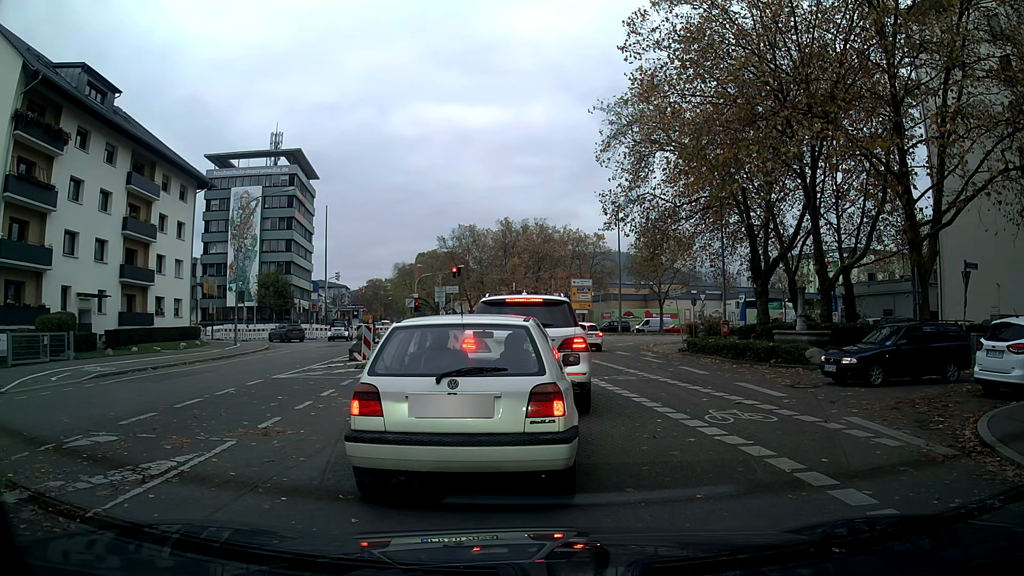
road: tertiary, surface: asphalt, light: Day
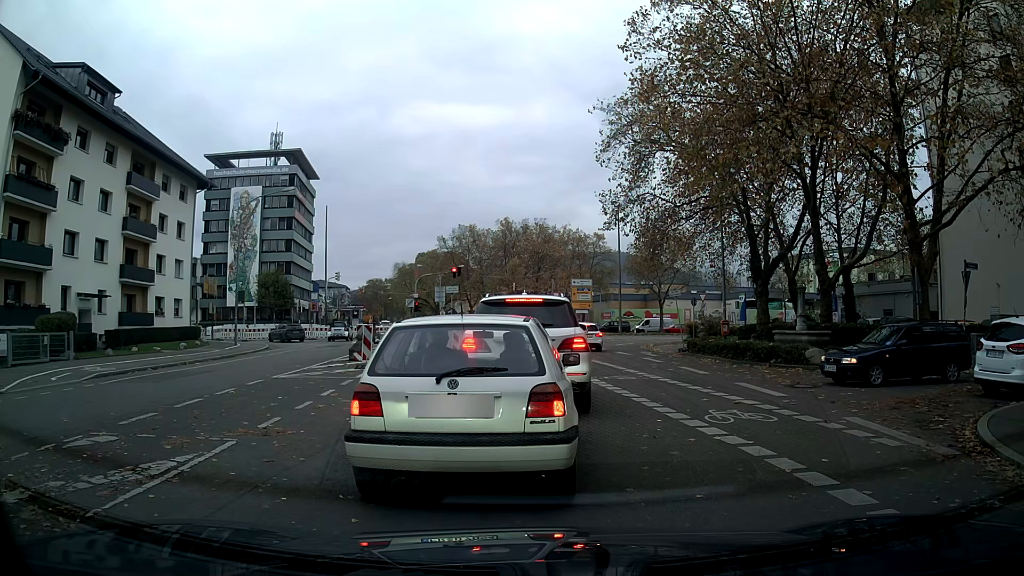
(0.0, 0.0) m; 0°
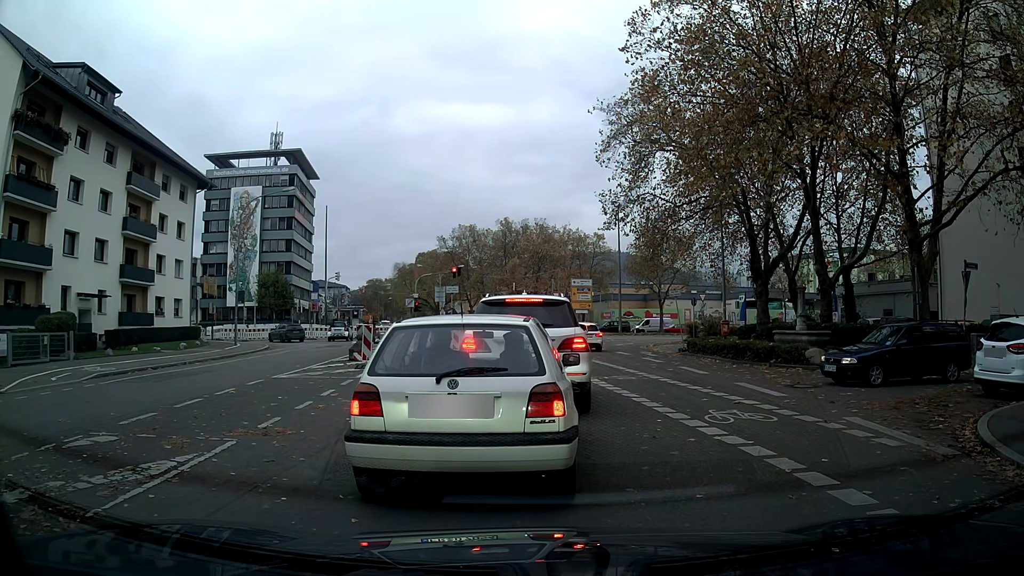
(0.0, 0.0) m; 0°
